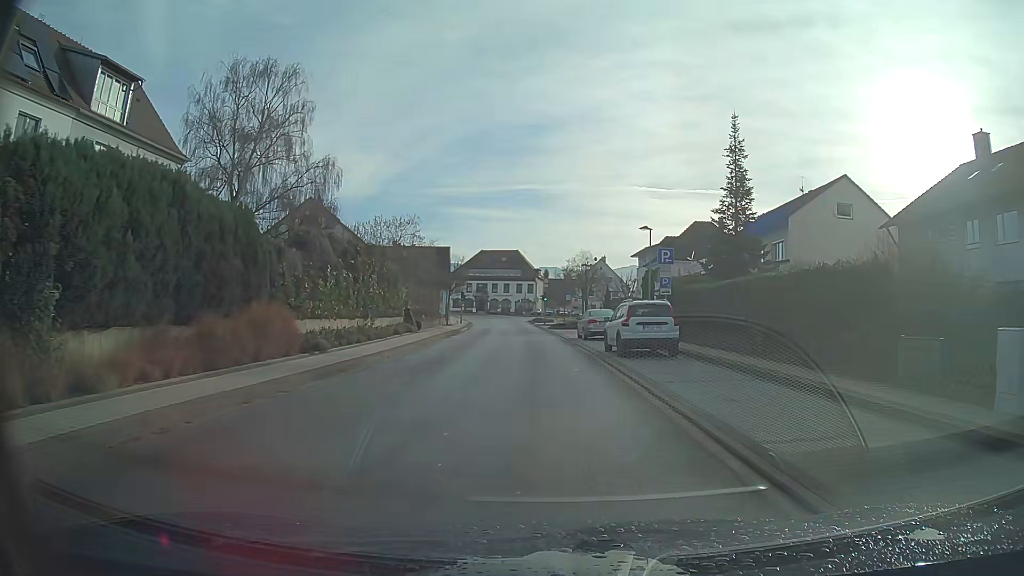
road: secondary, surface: asphalt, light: Day
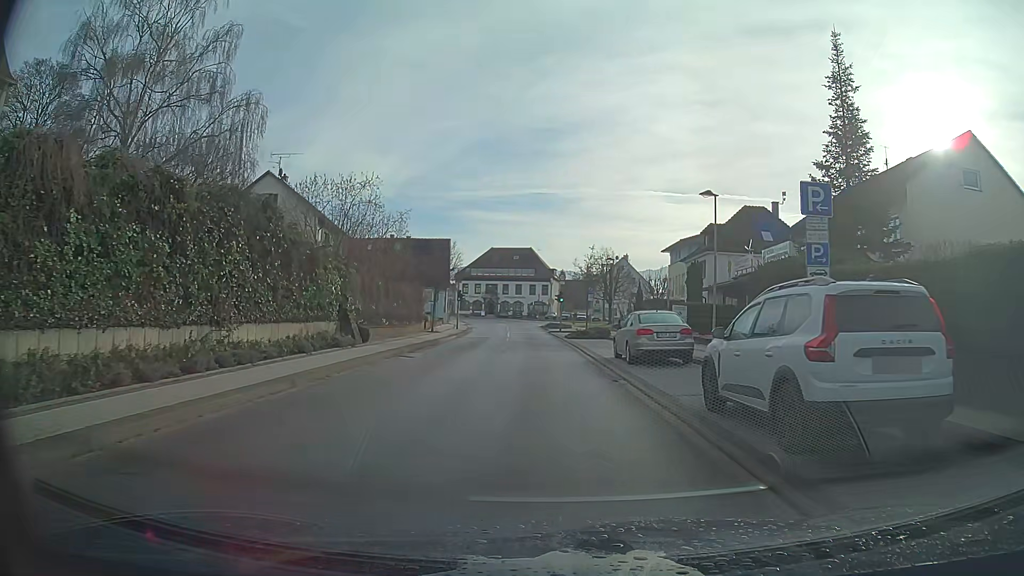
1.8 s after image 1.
(-0.1, +13.3) m; -1°
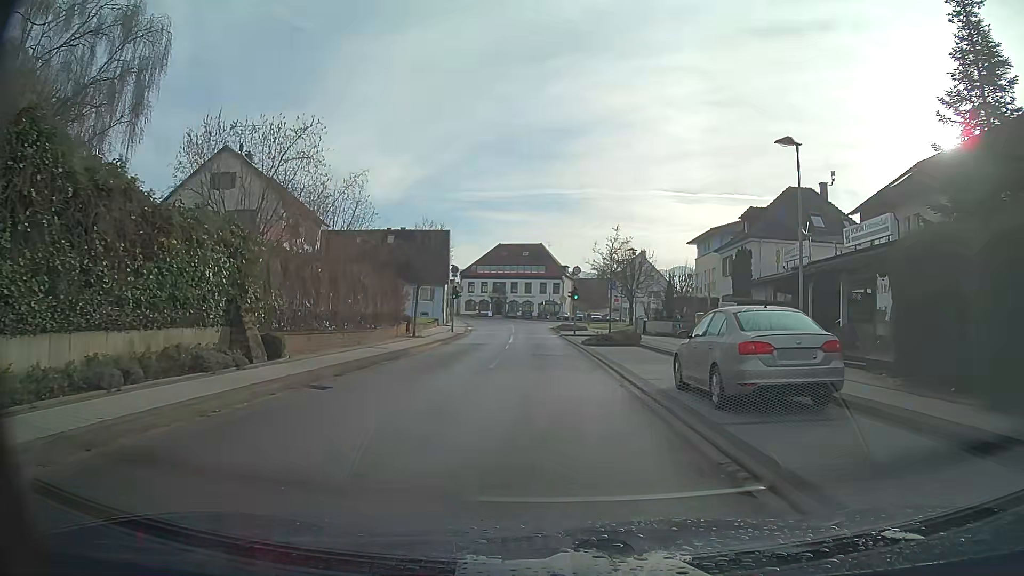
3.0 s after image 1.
(-0.1, +8.9) m; -1°
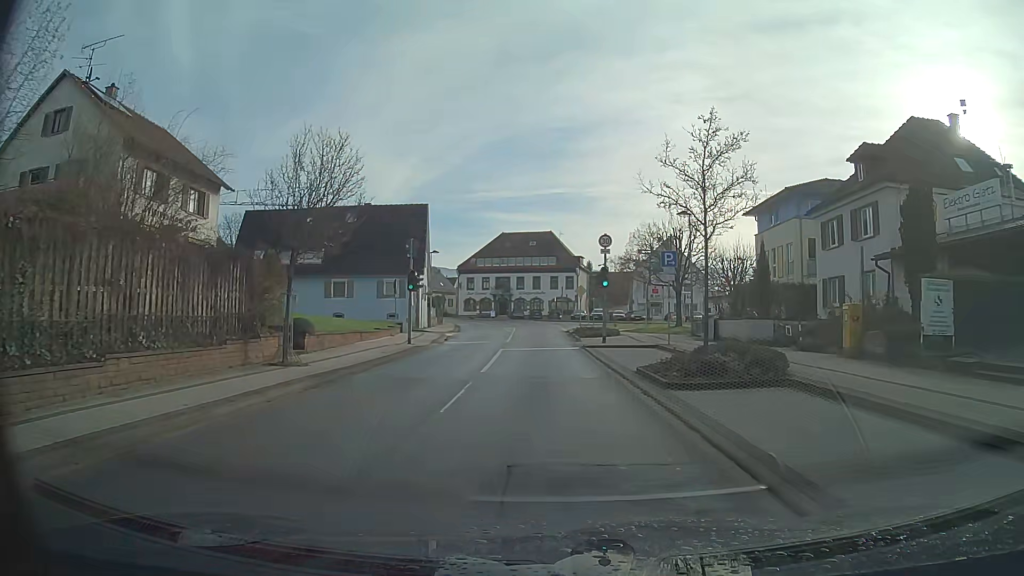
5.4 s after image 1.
(-0.2, +17.9) m; -1°
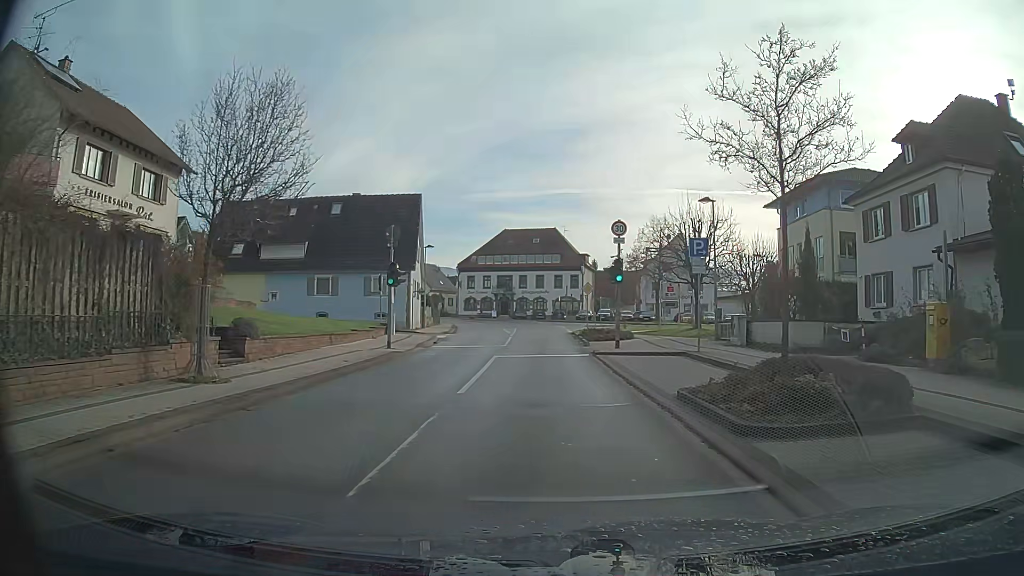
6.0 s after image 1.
(0.0, +4.5) m; 0°
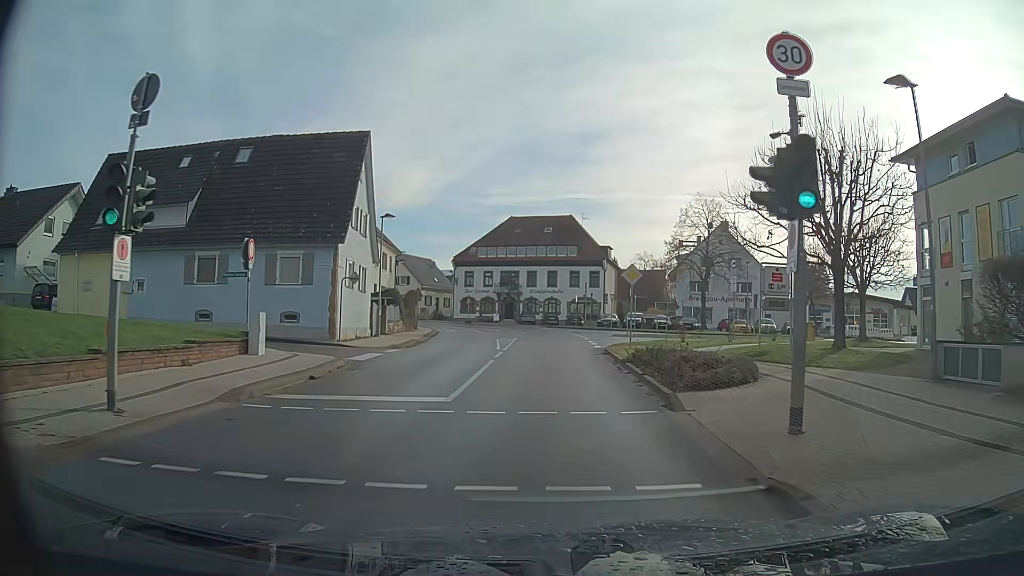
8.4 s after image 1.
(-0.2, +17.9) m; -1°
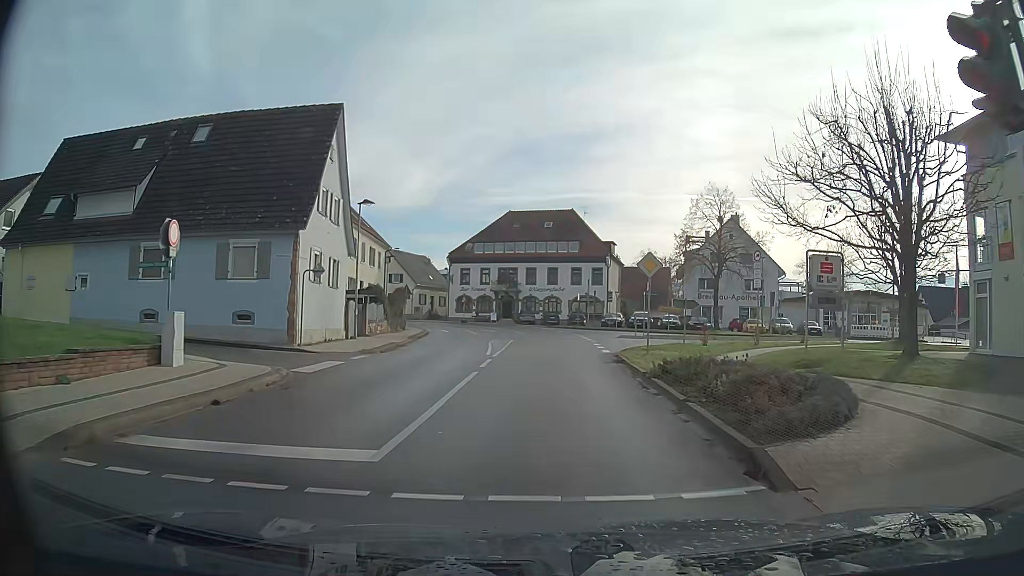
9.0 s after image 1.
(0.0, +4.5) m; 0°
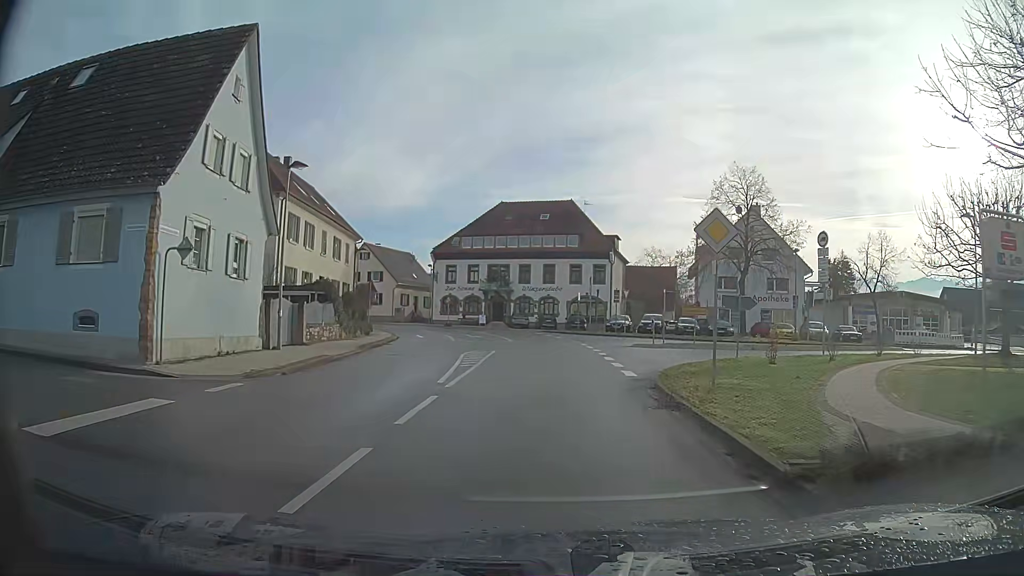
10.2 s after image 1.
(0.0, +8.9) m; 0°
(0, +10) (0, +20) (-1, +30) (-2, +40) (-4, +50) (-9, +58) (-16, +65) (-24, +71) (-33, +75) (-42, +79) m
